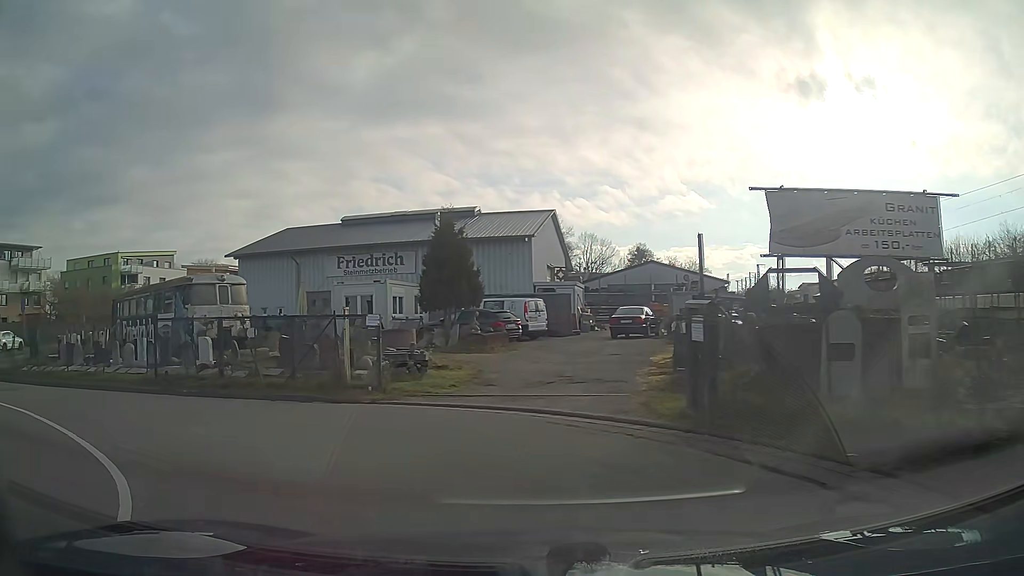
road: unclassified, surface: asphalt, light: Day
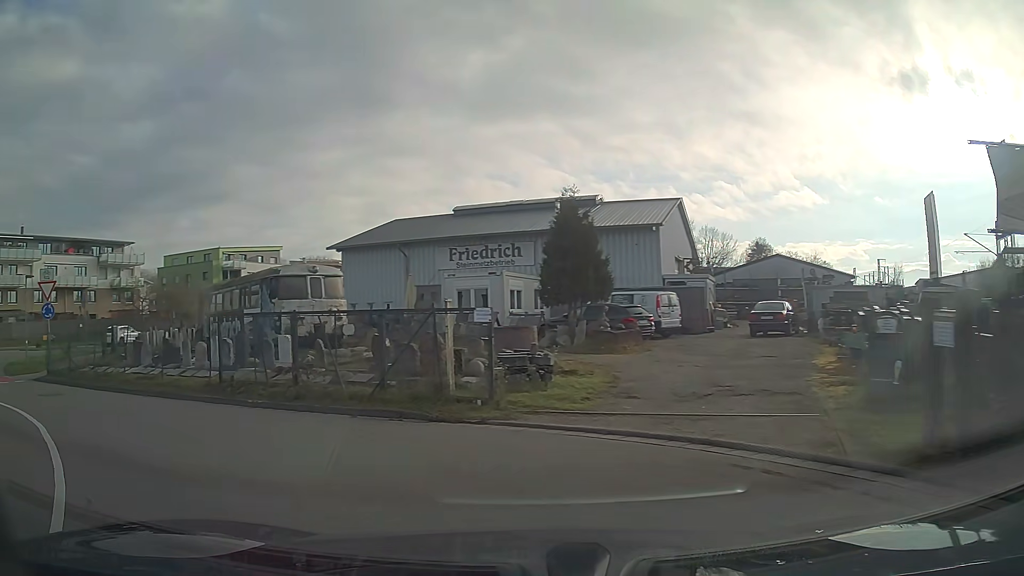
(-0.3, +3.0) m; -12°
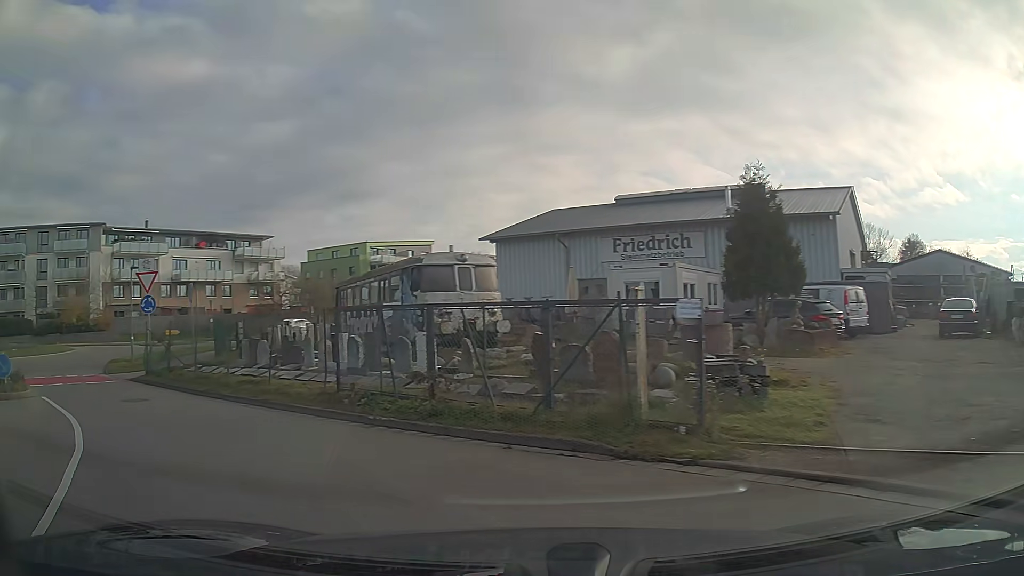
(-0.4, +3.0) m; -14°
(-3, +9) (-10, +17) (-16, +25) (-19, +34) (-18, +44) (-14, +54) (-10, +62) (-4, +71) (+2, +79) (+8, +87) m
